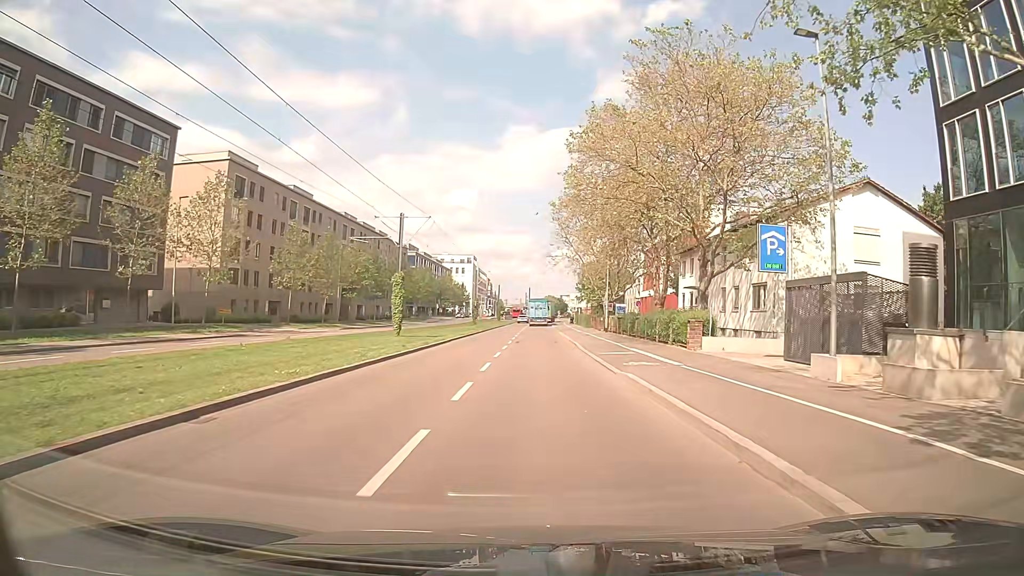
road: secondary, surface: asphalt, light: Day
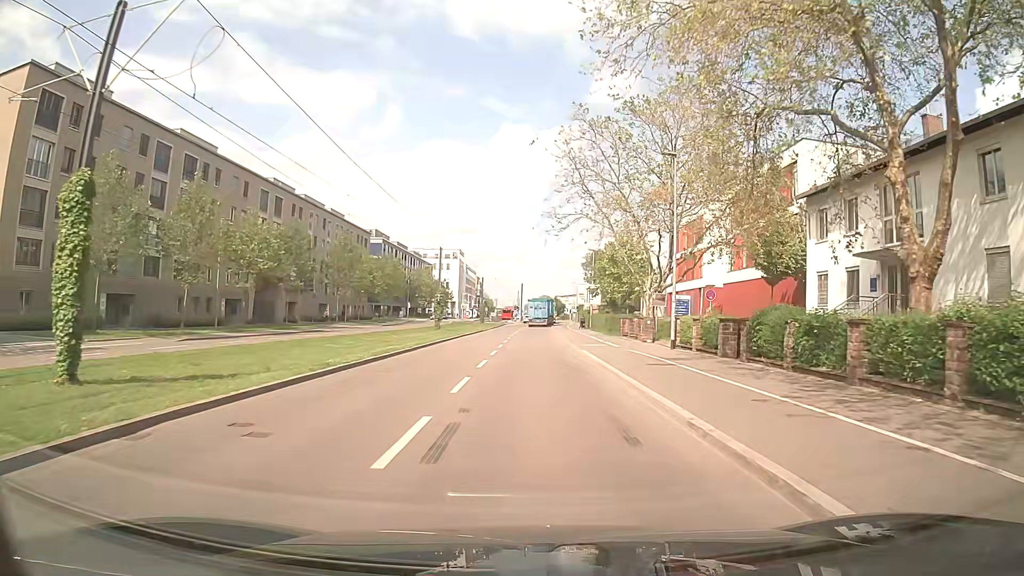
(+0.1, +29.3) m; 0°
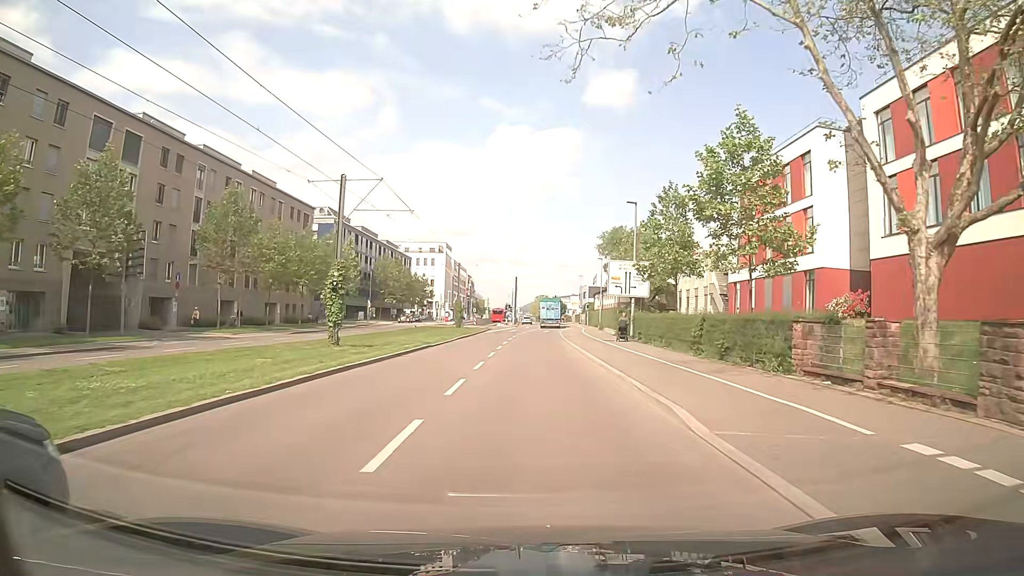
(+0.1, +30.5) m; 0°
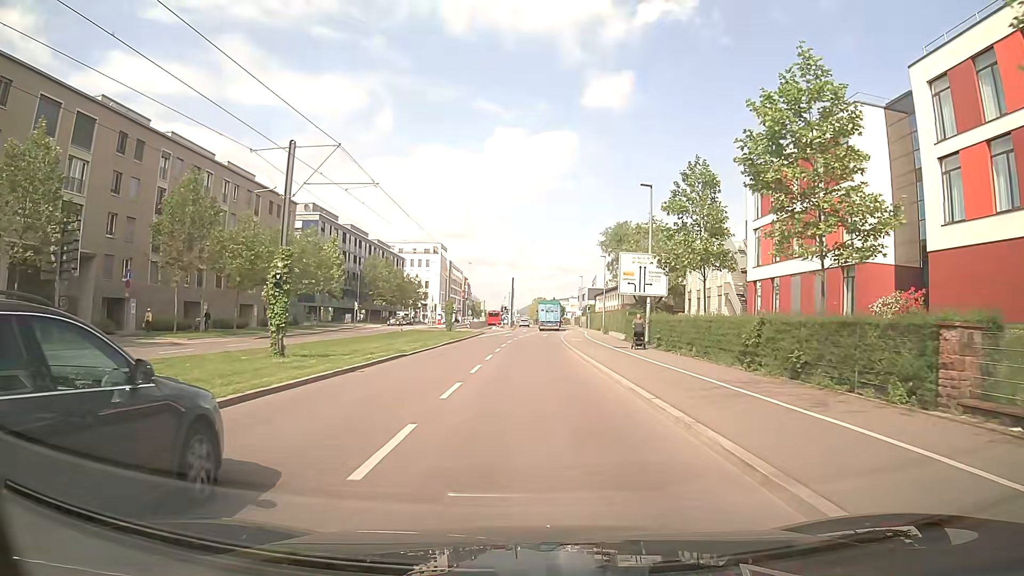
(0.0, +6.2) m; 0°
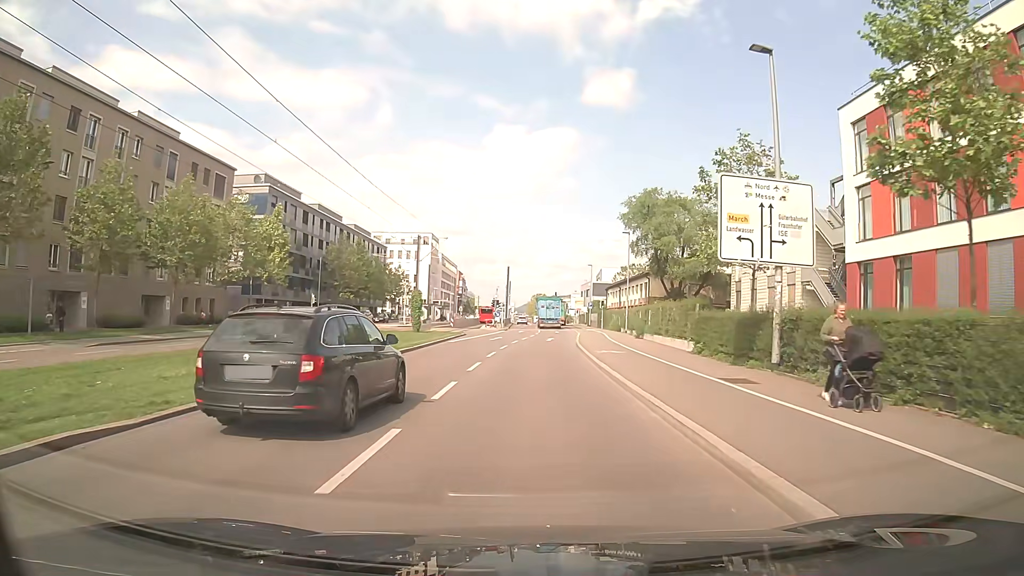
(0.0, +18.7) m; 0°
